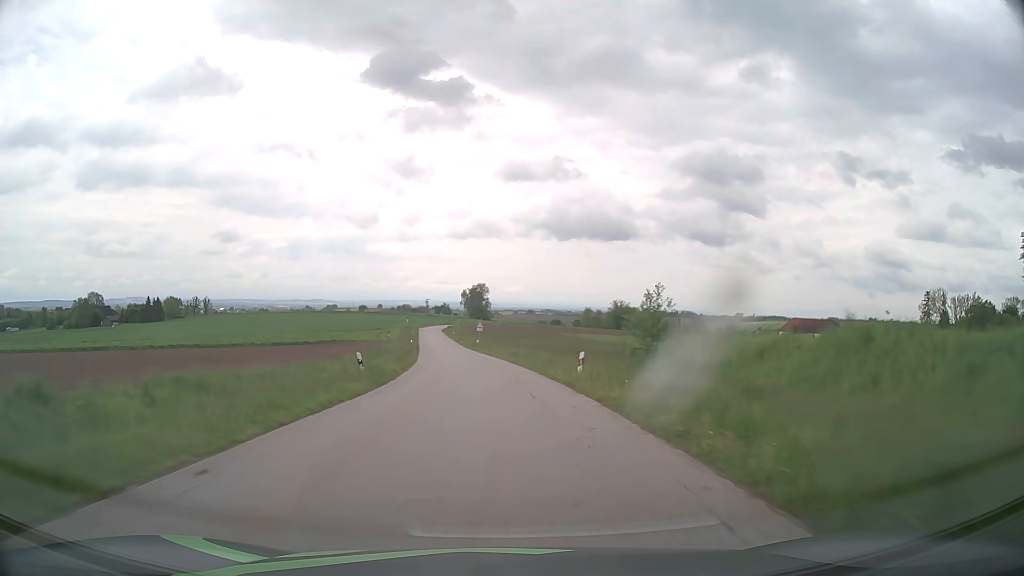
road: tertiary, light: Day
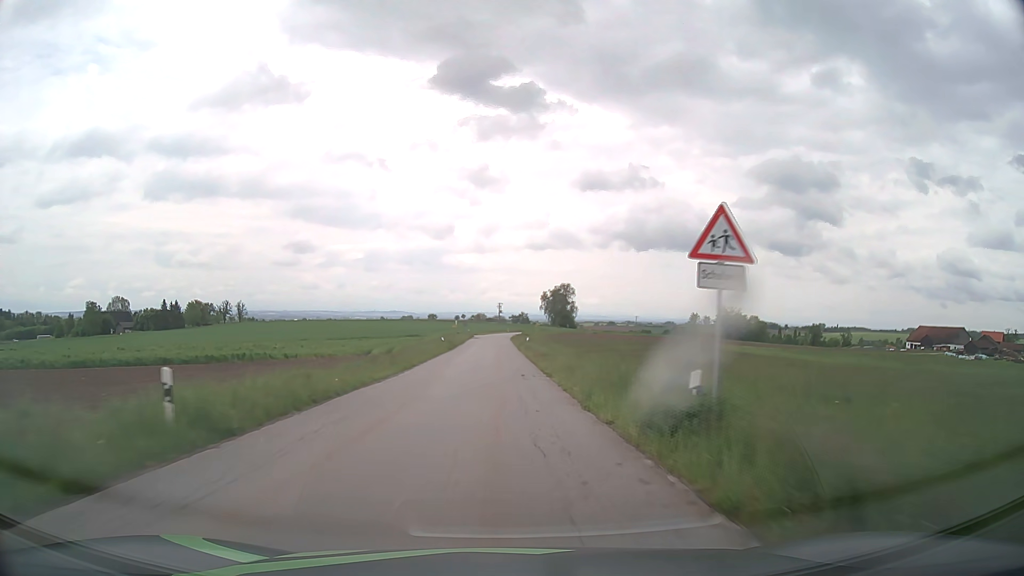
(-4.5, +63.3) m; -7°
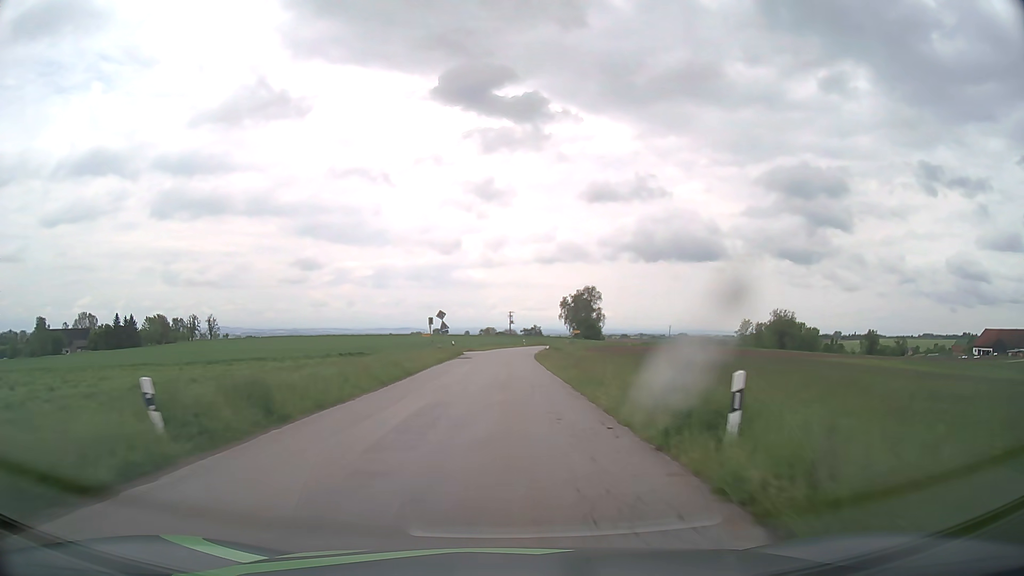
(-0.8, +50.9) m; -1°
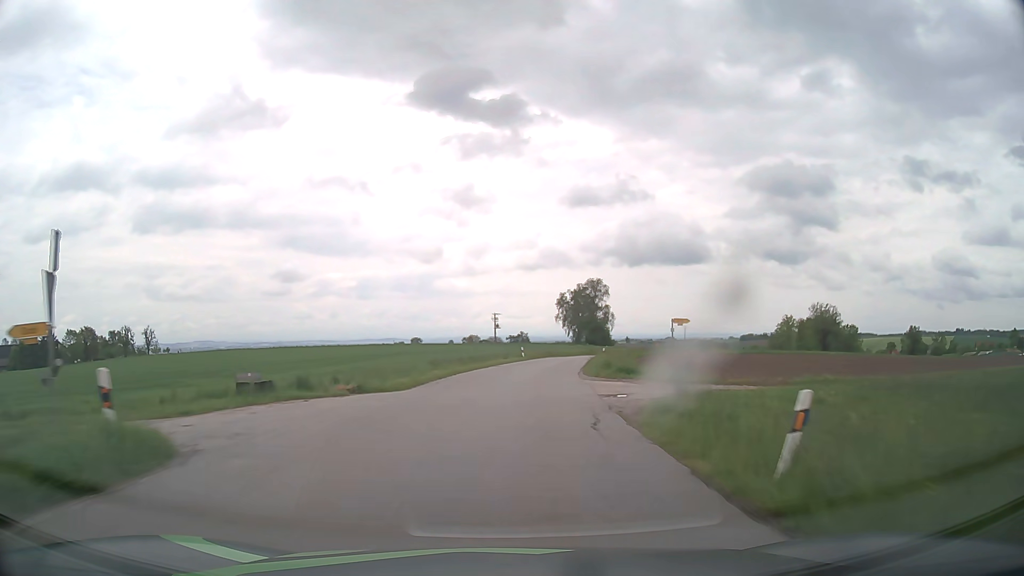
(+0.2, +48.2) m; +1°
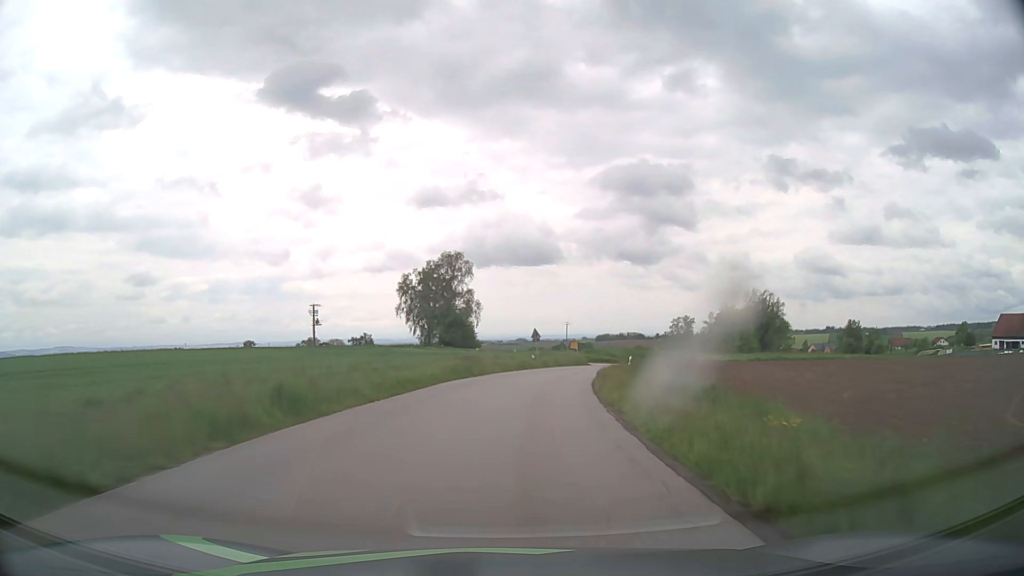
(+5.3, +57.3) m; +12°
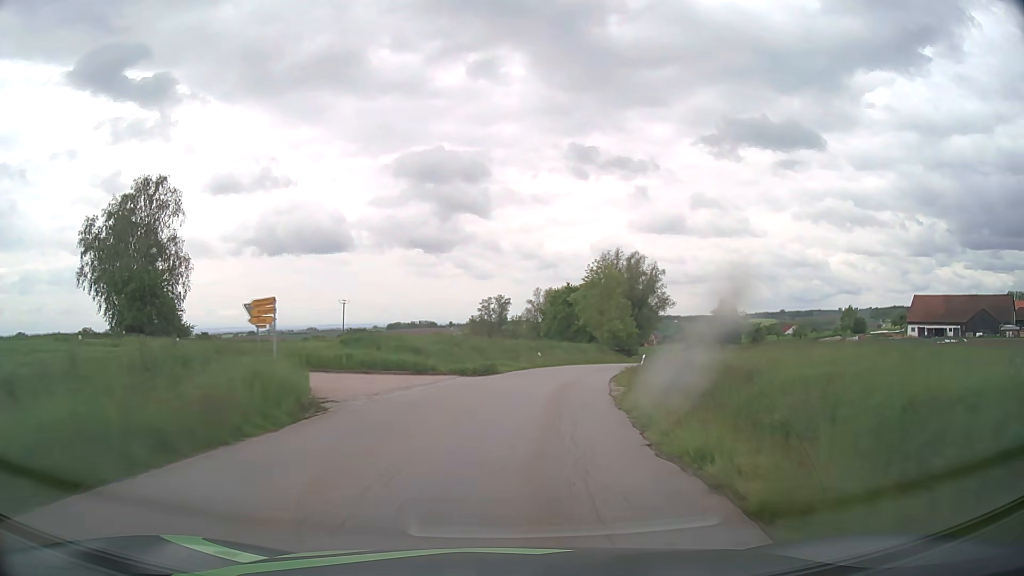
(+7.6, +54.0) m; +17°
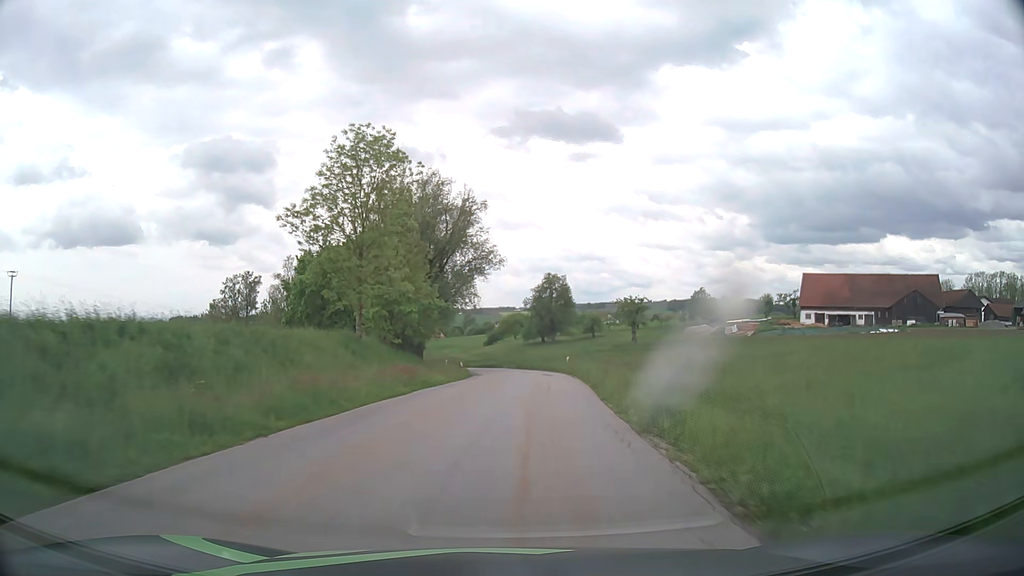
(+8.3, +50.3) m; +18°
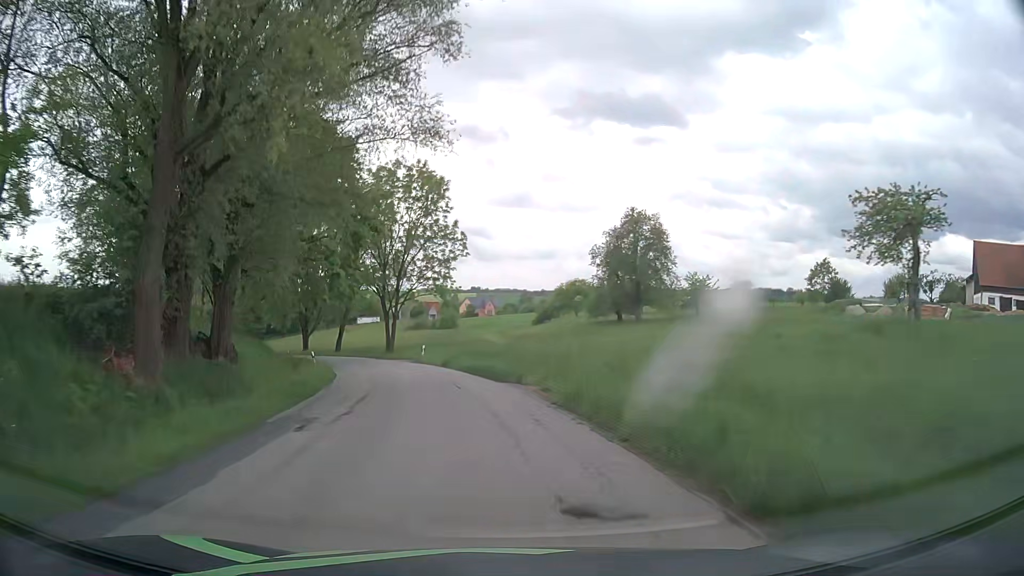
(+2.3, +50.6) m; -3°
(0, +10) (-2, +20) (-4, +30) (-6, +39) (-10, +49) (-14, +58) (-18, +67) (-24, +75) (-29, +84) (-35, +92) m
